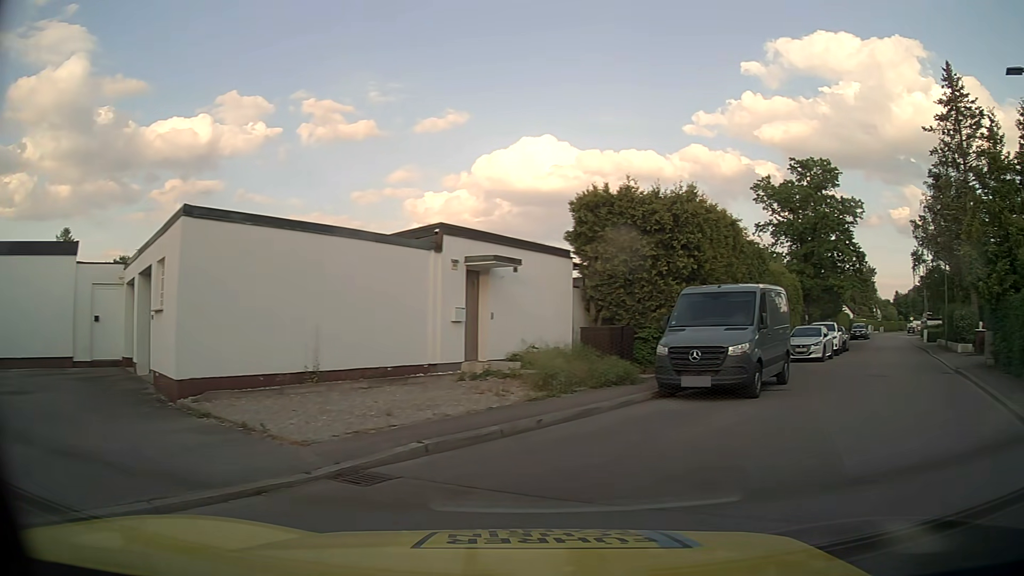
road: residential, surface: asphalt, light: Day
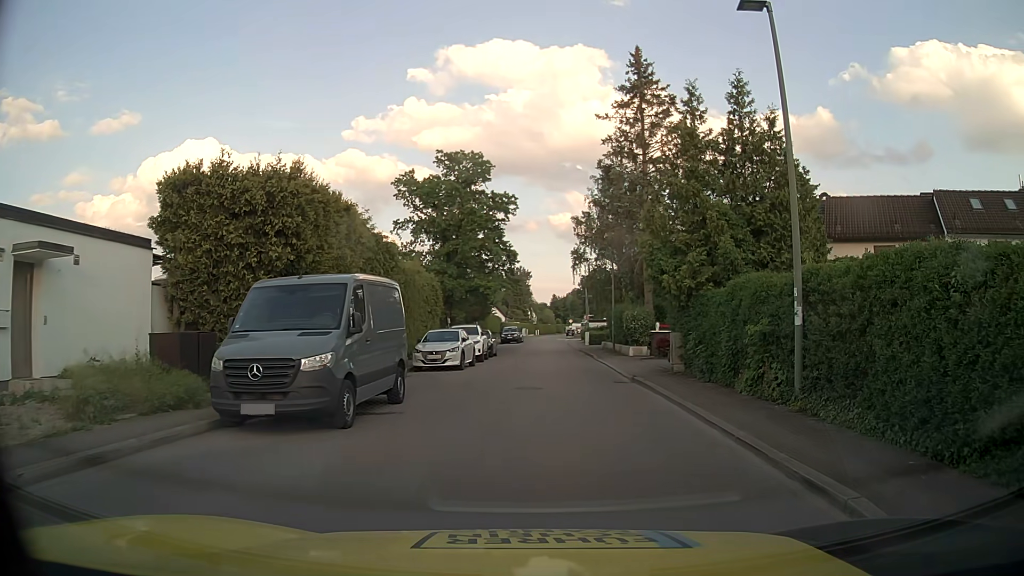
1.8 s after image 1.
(+1.0, +3.5) m; +27°
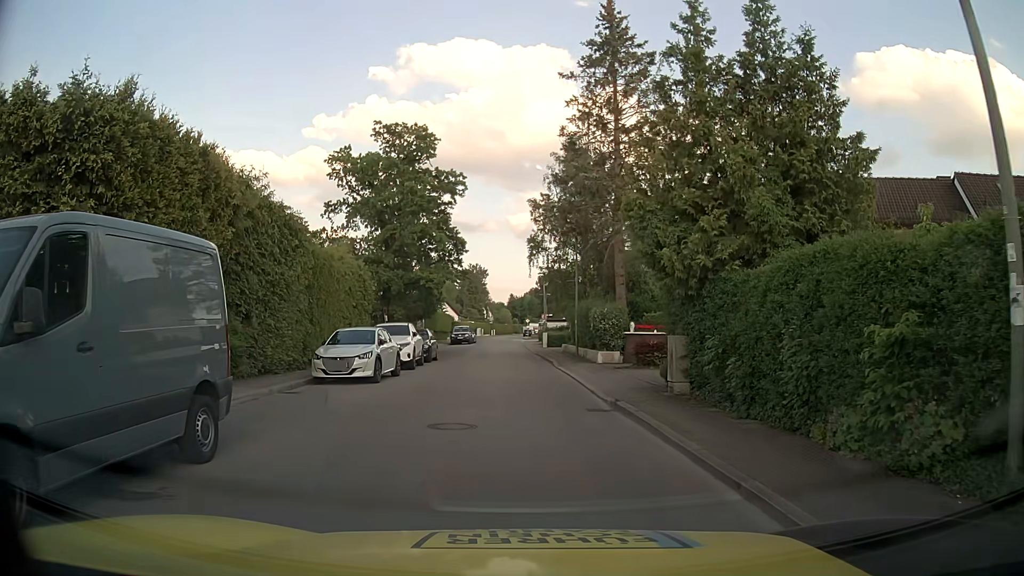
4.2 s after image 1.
(+0.5, +6.2) m; +5°
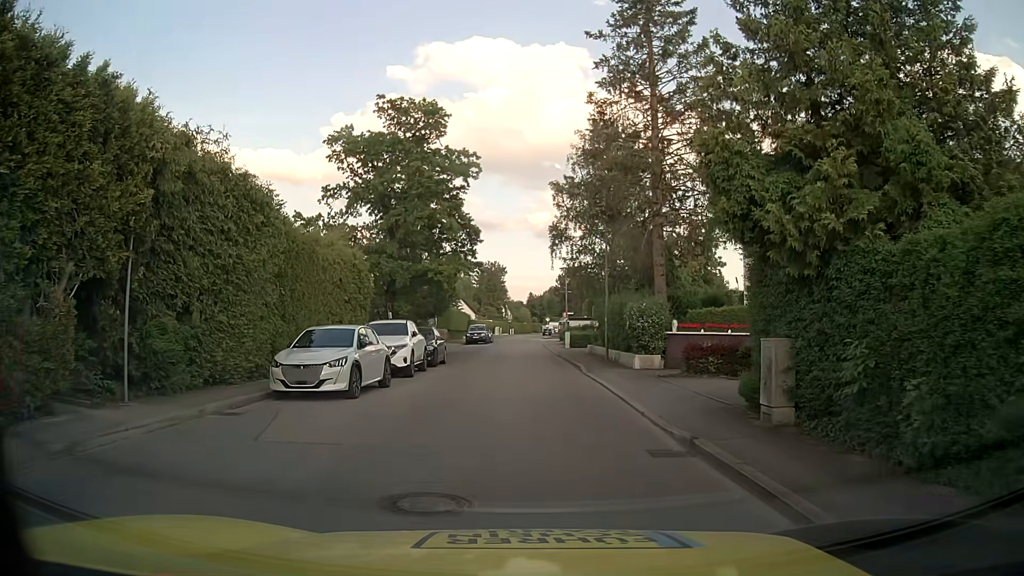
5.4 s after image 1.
(-0.1, +4.3) m; -3°
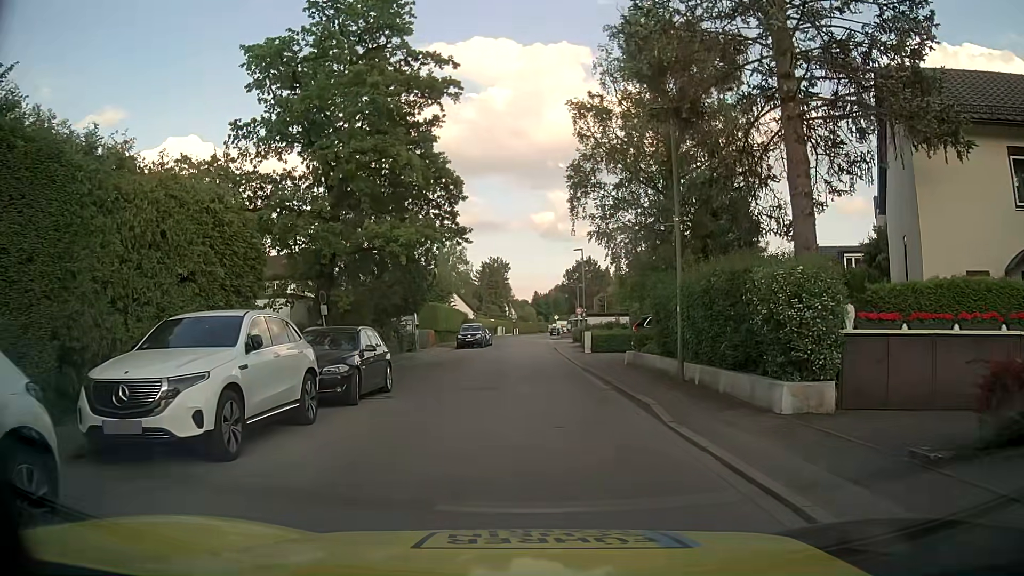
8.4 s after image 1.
(+0.2, +12.4) m; -1°
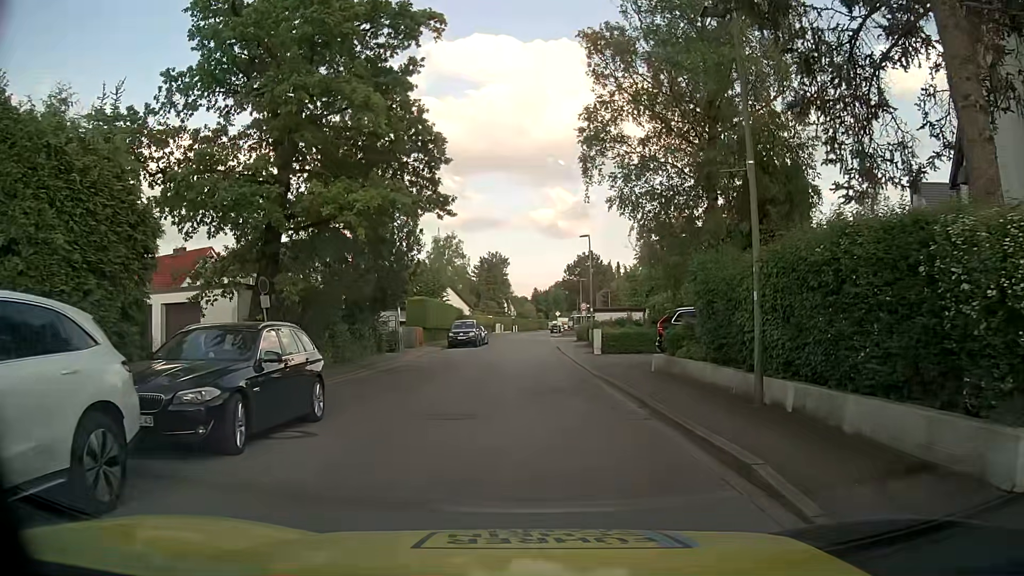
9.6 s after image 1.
(+0.1, +5.3) m; +1°
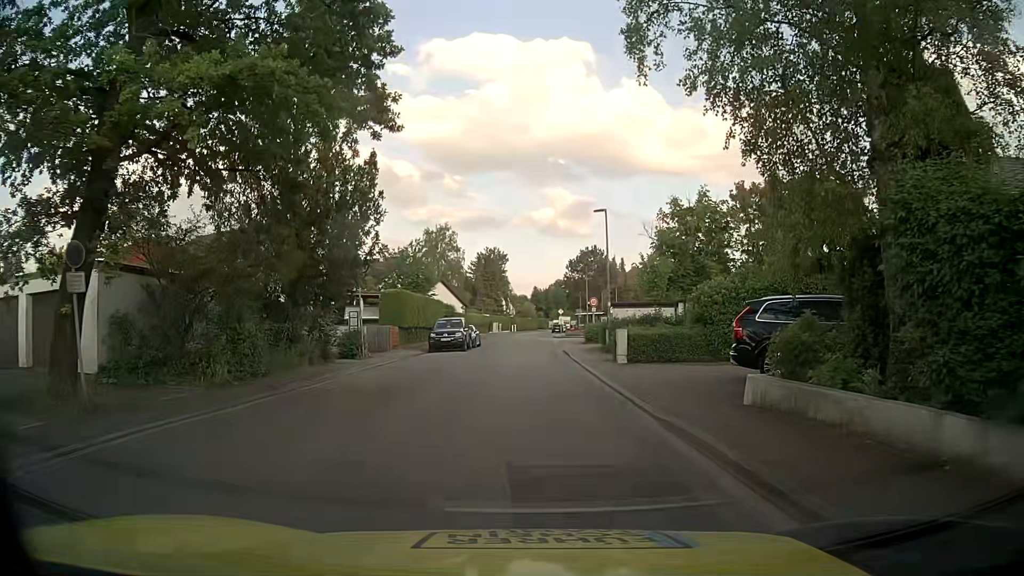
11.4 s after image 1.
(0.0, +8.3) m; -1°
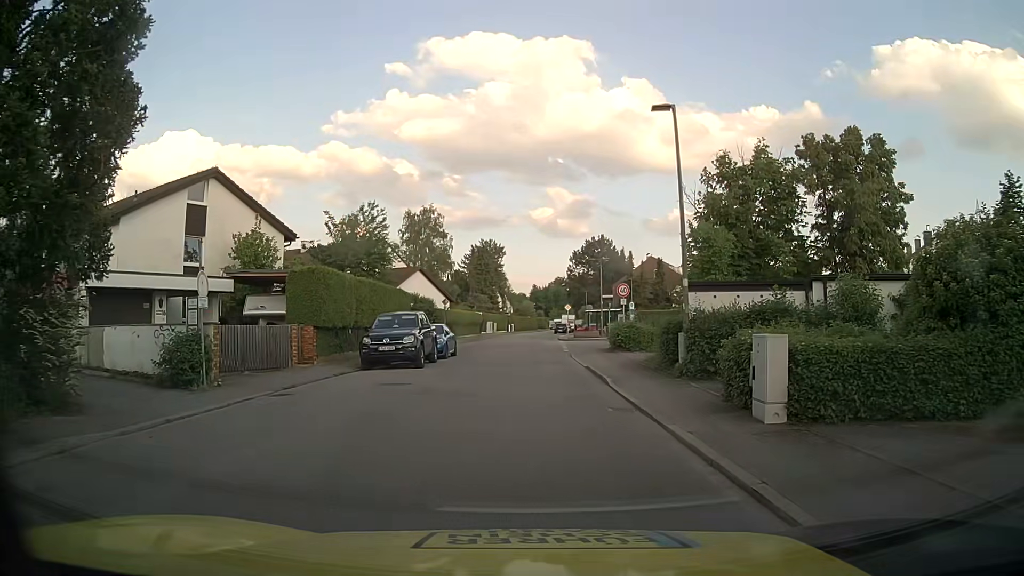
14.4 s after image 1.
(+0.2, +14.6) m; +1°
(0, +10) (0, +20) (0, +30) (0, +40) (0, +50) (0, +60) (0, +70) (0, +80) (0, +90) (+1, +100) m
